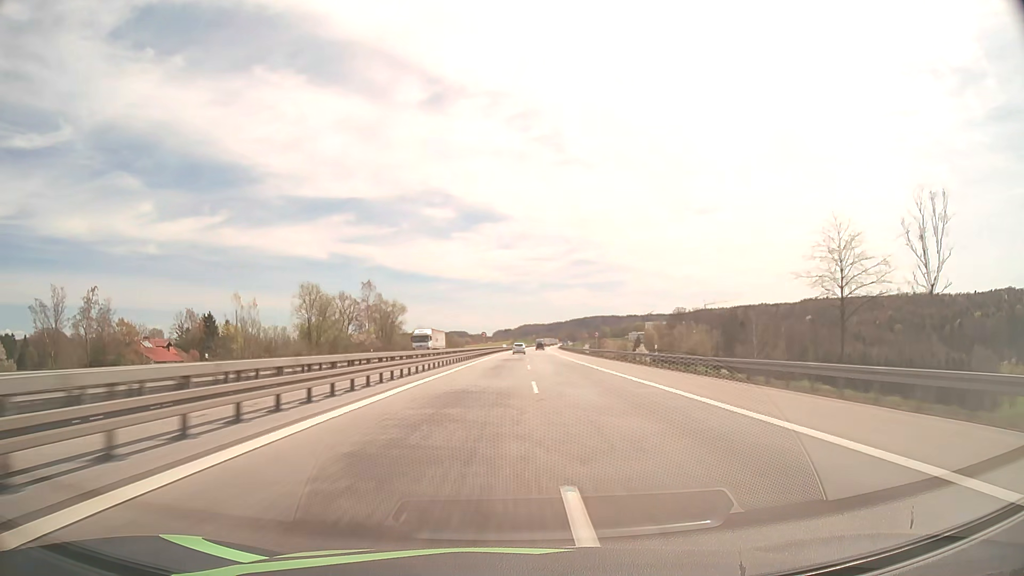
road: motorway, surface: asphalt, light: Day
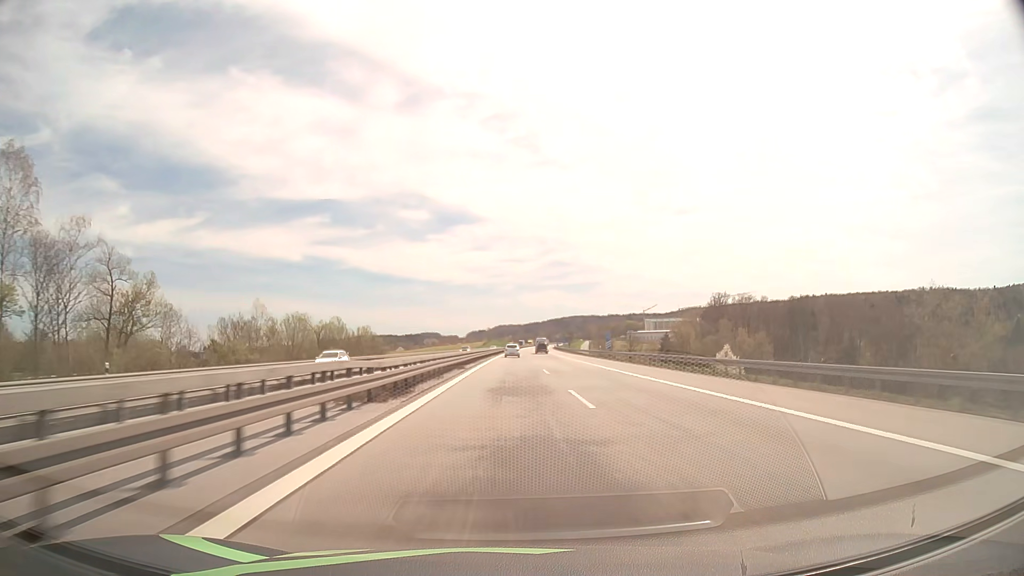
(+2.1, +112.5) m; +2°
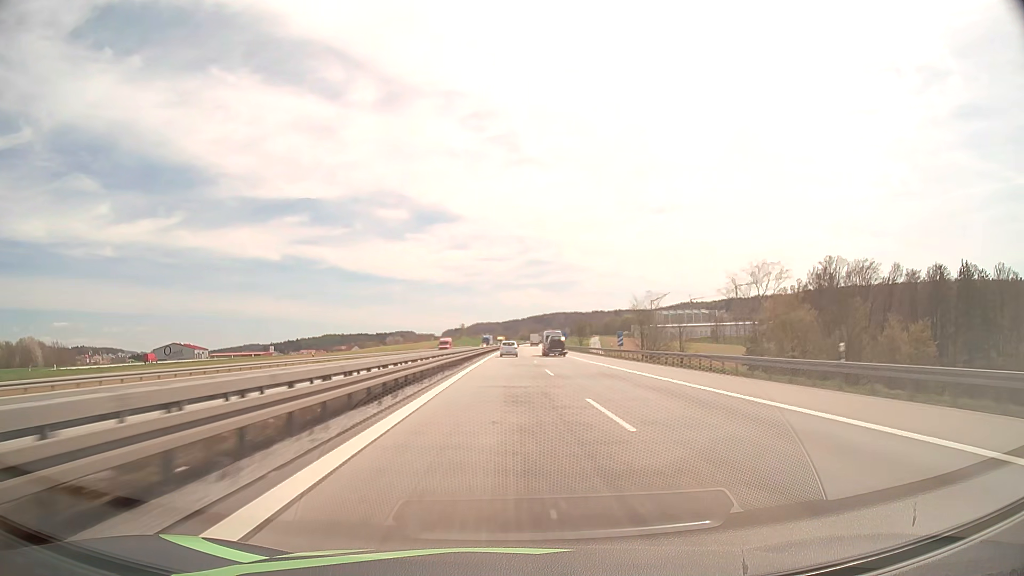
(+1.9, +111.8) m; +2°
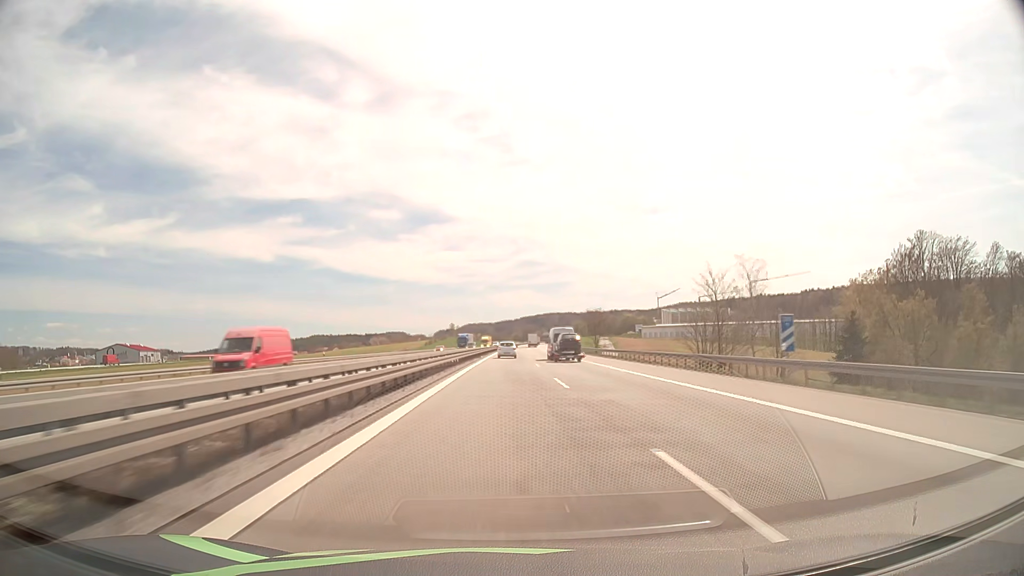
(+0.2, +43.5) m; +1°
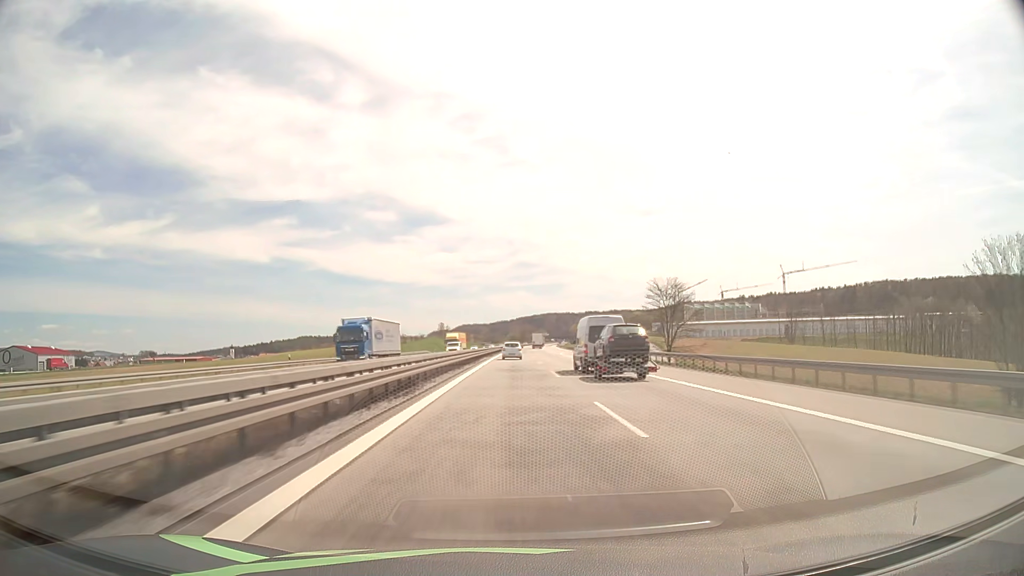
(+0.2, +64.4) m; 0°
(0, +10) (0, +20) (0, +30) (0, +40) (0, +50) (+1, +60) (+1, +70) (+1, +80) (+1, +90) (+1, +100) m
